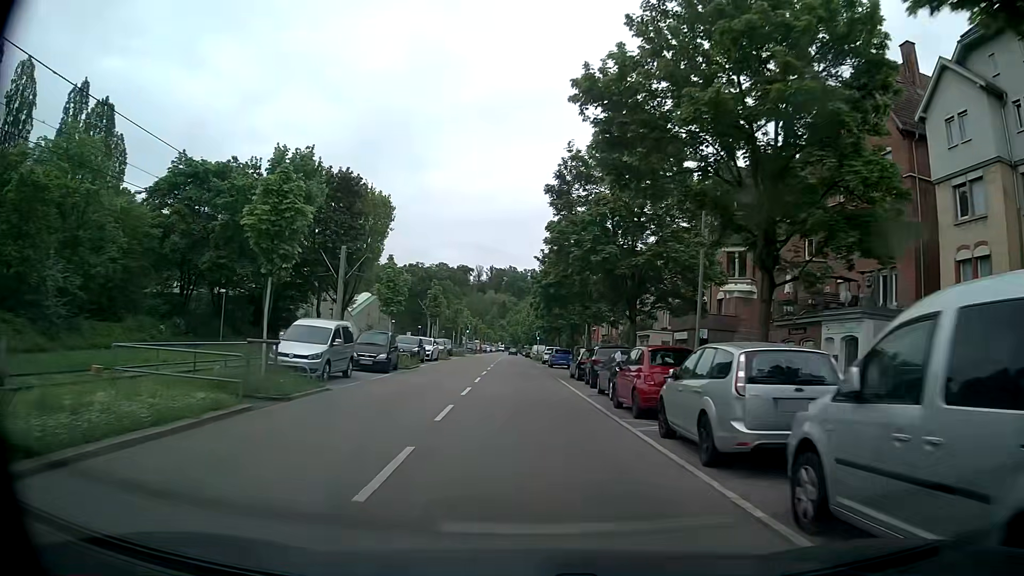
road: secondary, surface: asphalt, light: Day
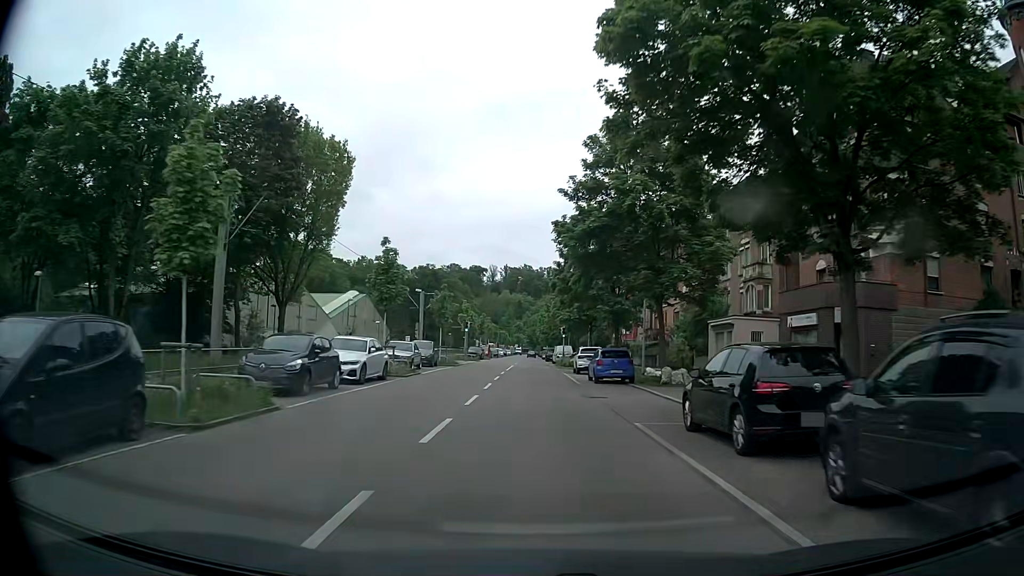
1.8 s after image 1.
(-0.5, +21.2) m; -1°
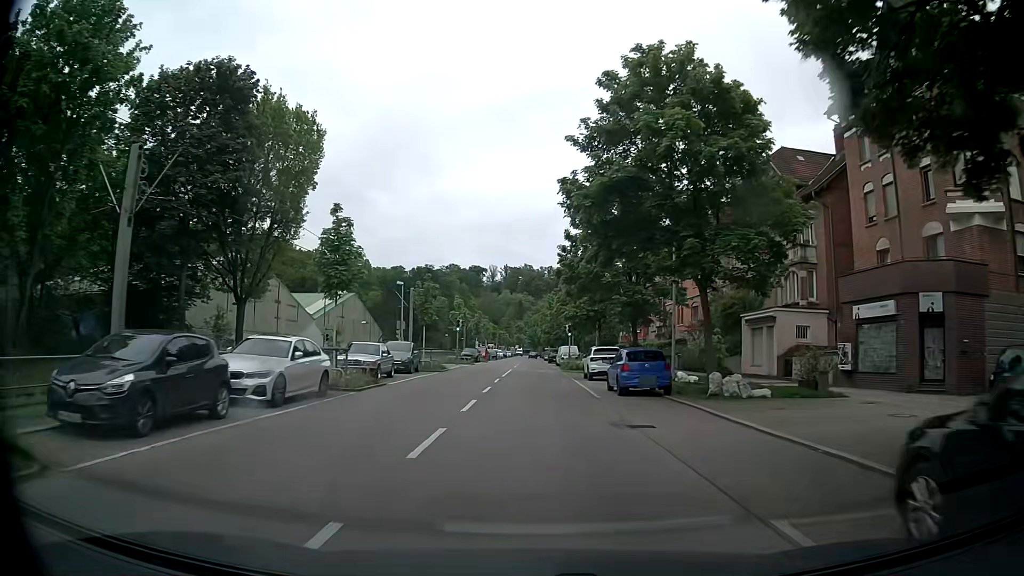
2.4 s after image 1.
(-0.1, +7.2) m; -1°
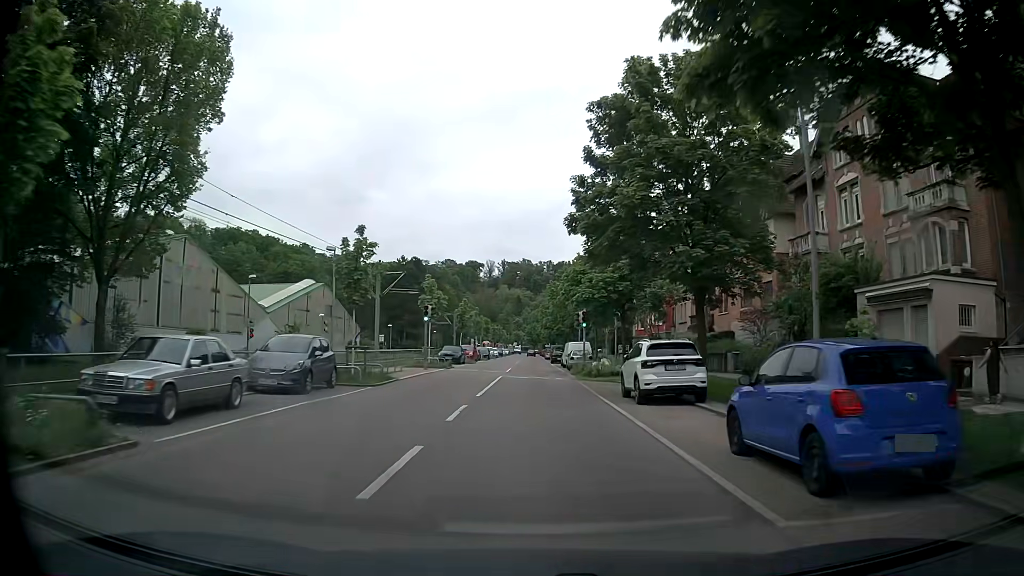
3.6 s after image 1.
(0.0, +14.6) m; +1°
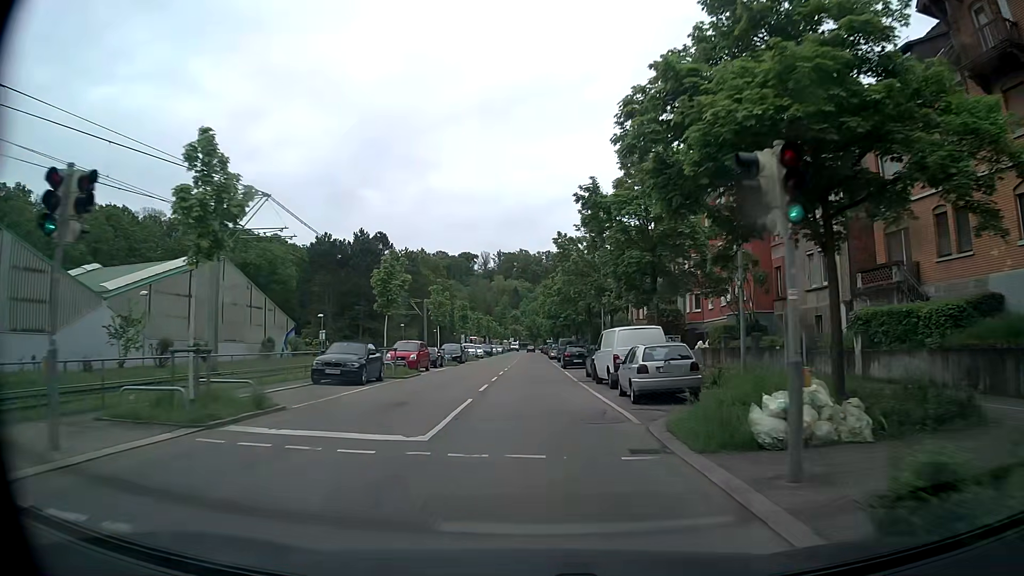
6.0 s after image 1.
(-0.1, +28.5) m; 0°
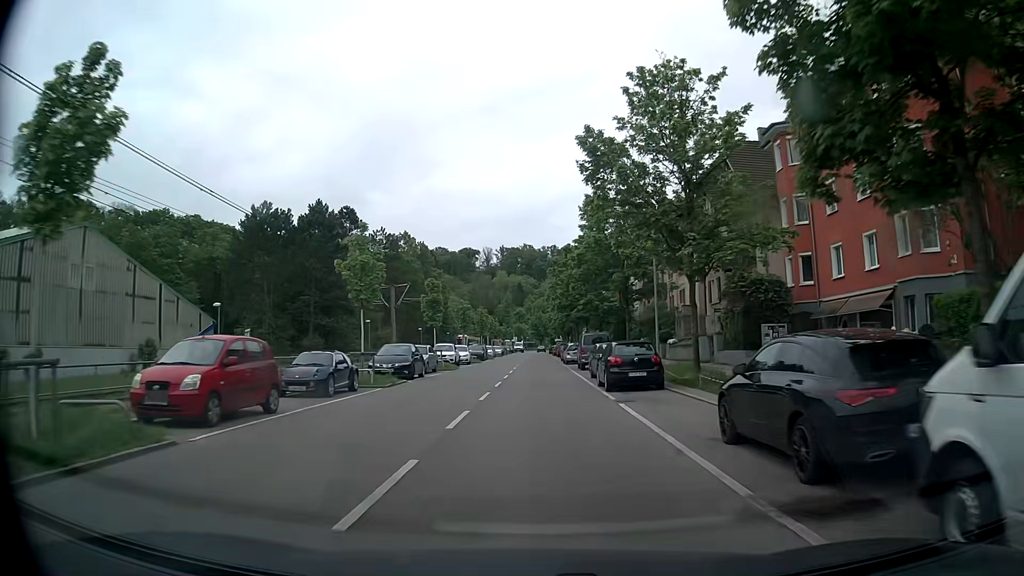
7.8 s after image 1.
(-0.2, +21.4) m; -1°
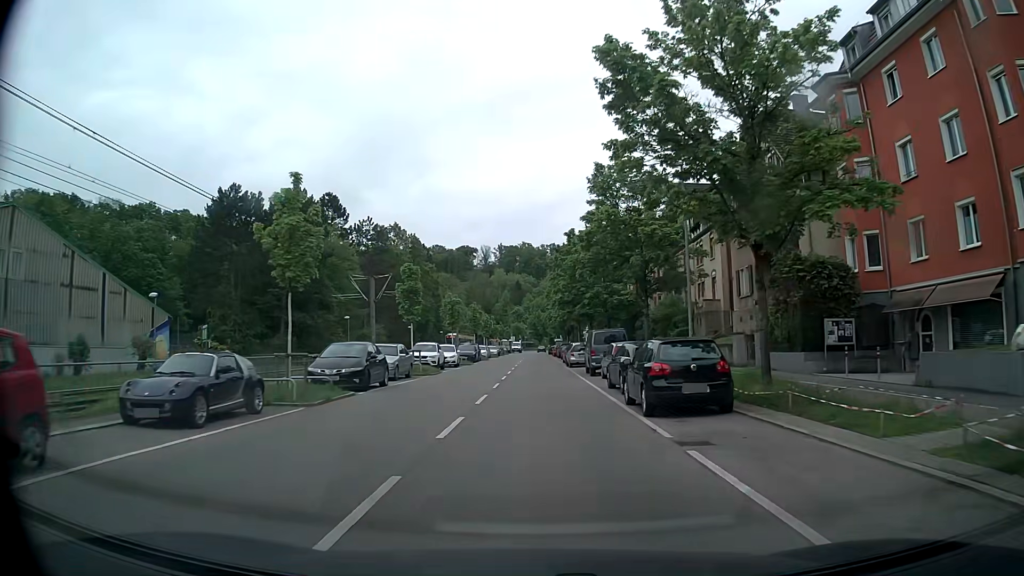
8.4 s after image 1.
(0.0, +7.2) m; 0°
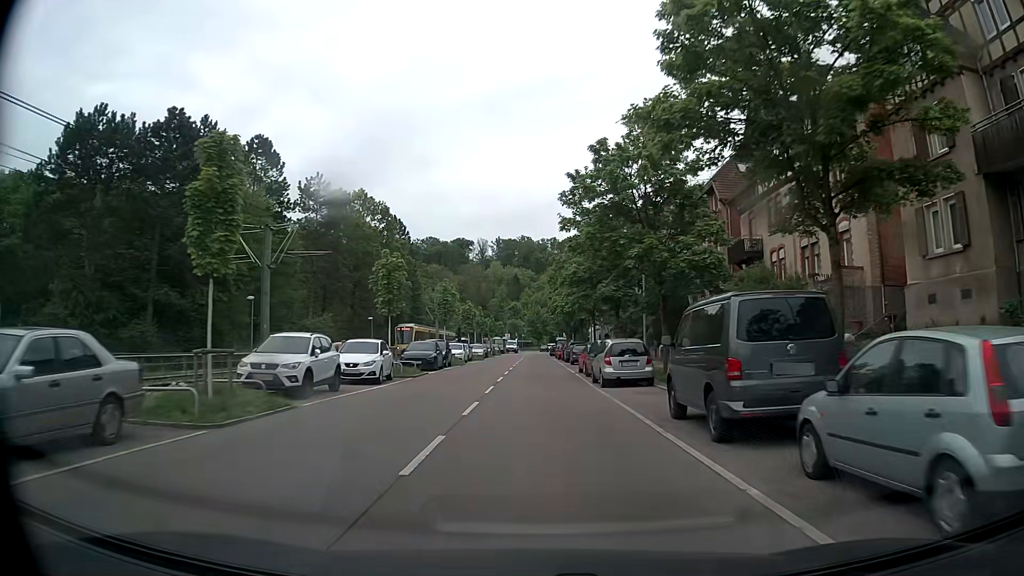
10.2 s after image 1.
(-0.1, +21.2) m; 0°
(0, +10) (0, +20) (0, +30) (0, +40) (0, +50) (0, +60) (0, +70) (0, +80) (0, +90) (+1, +100) m
